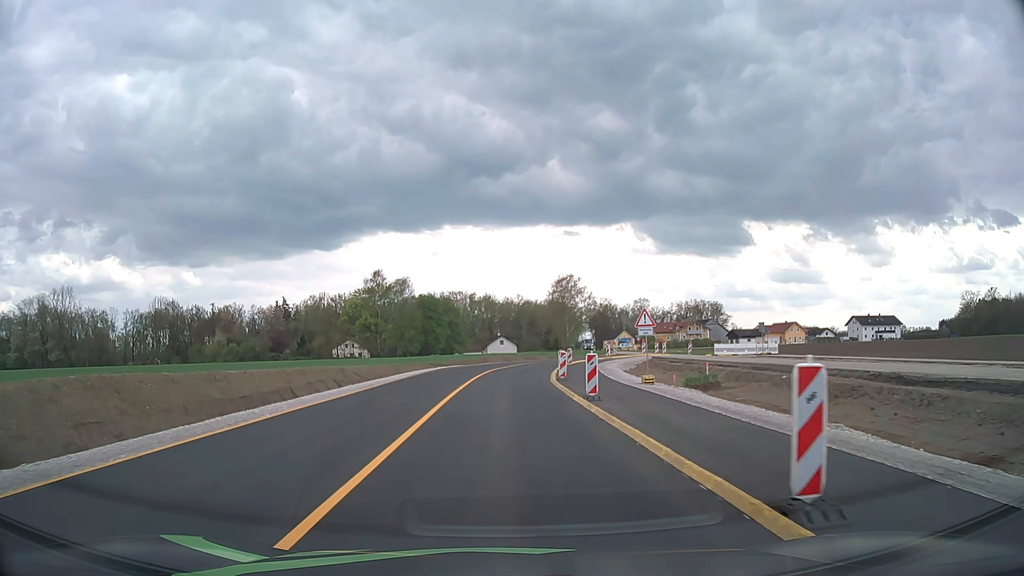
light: Day
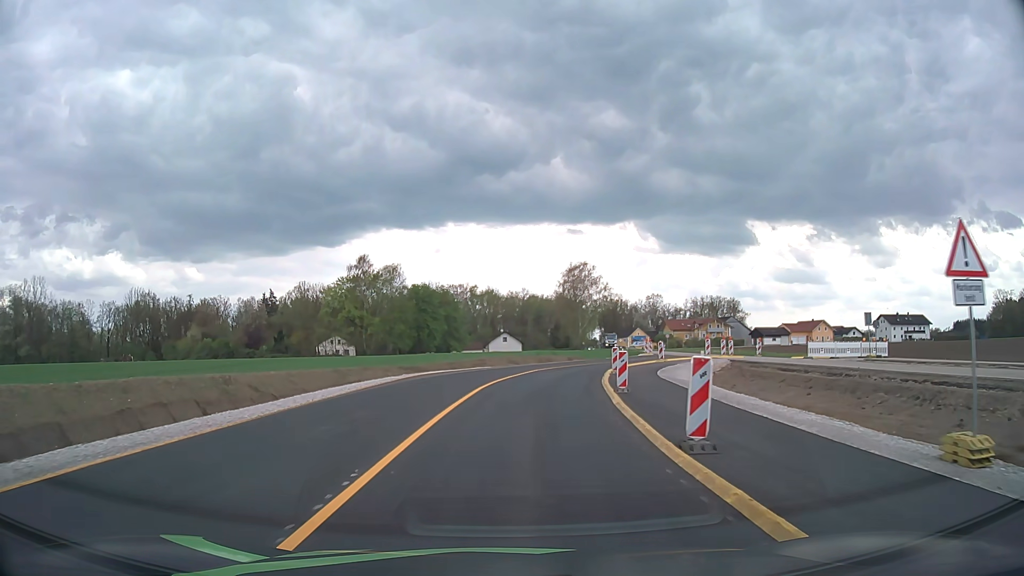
(-0.2, +19.6) m; -1°
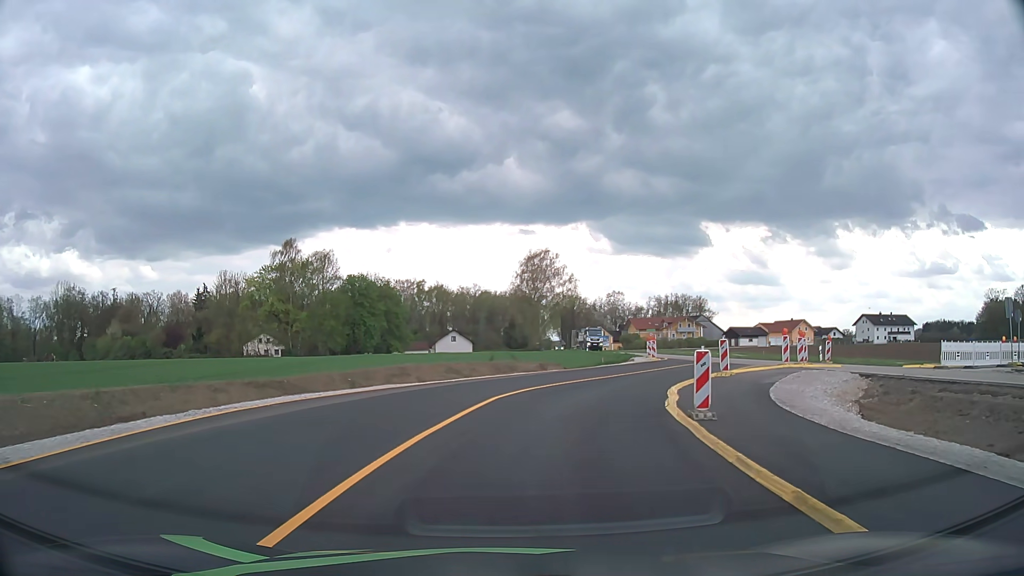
(+0.6, +19.1) m; +4°
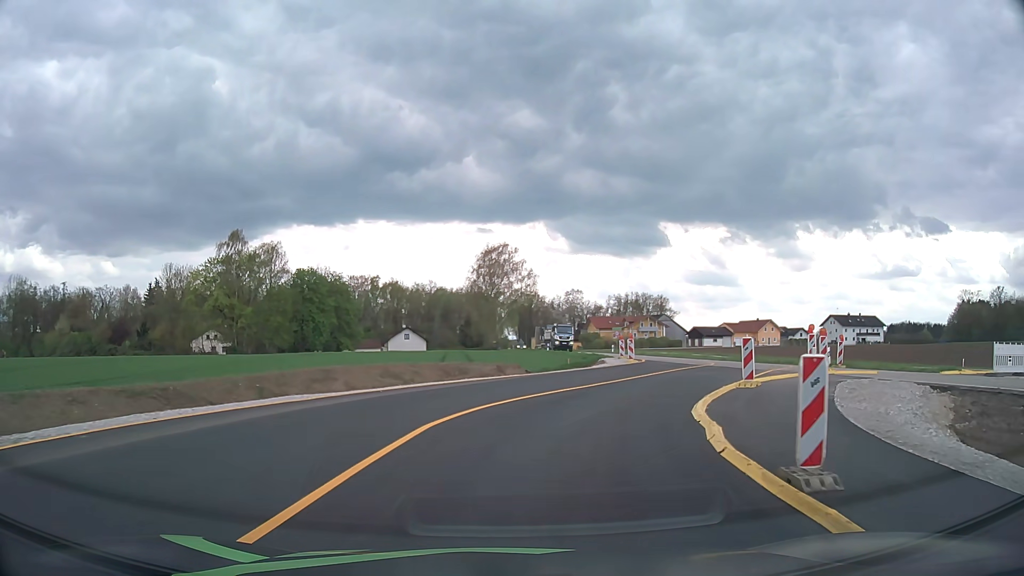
(+0.2, +6.0) m; +3°
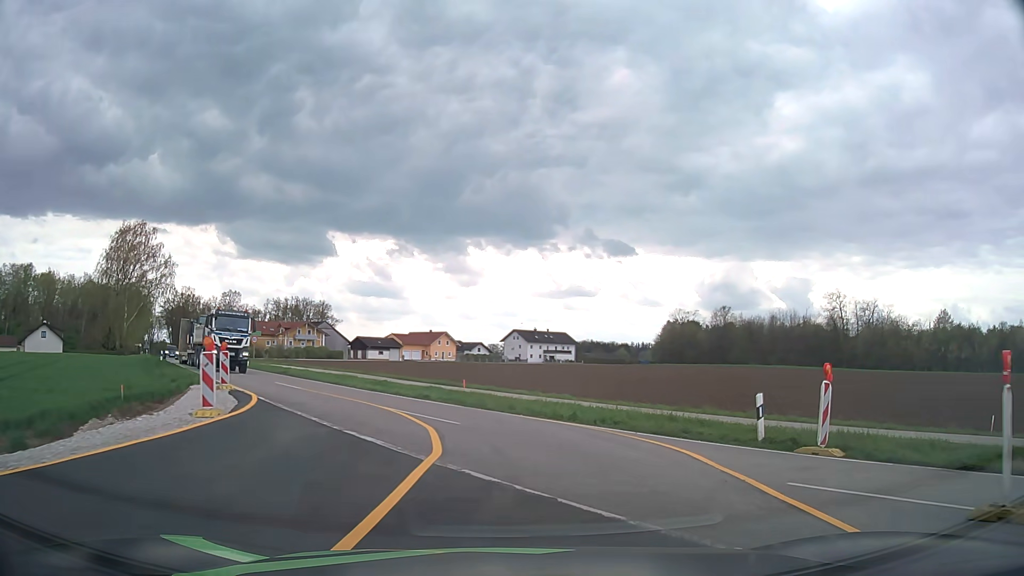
(+4.7, +21.0) m; +29°
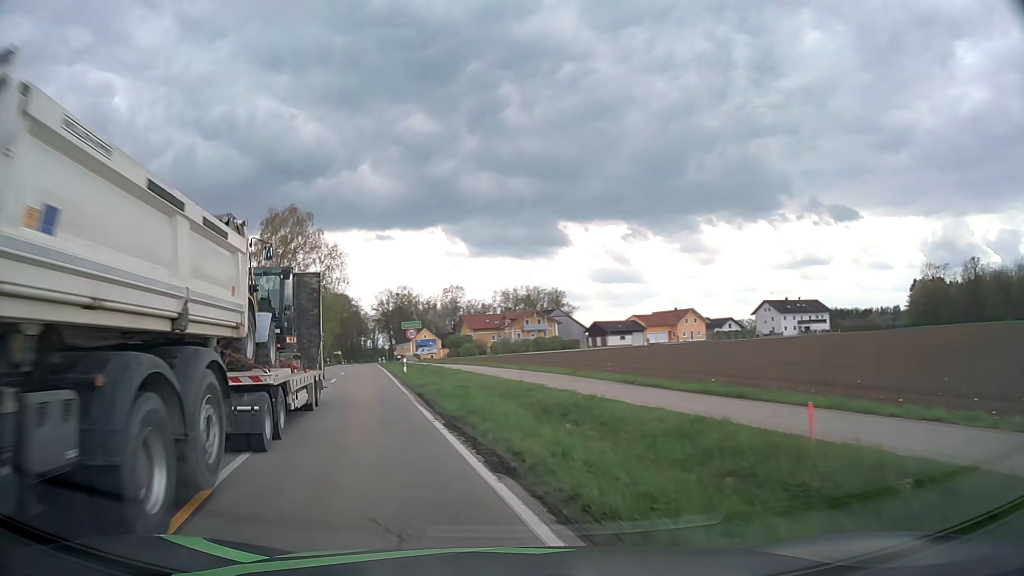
(-1.6, +19.1) m; -20°
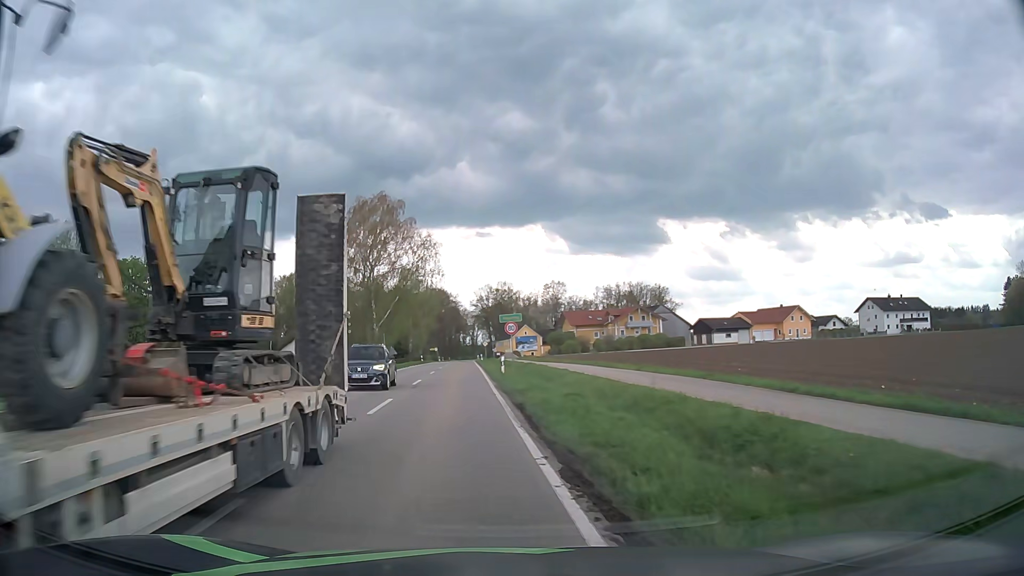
(-0.4, +5.1) m; -9°
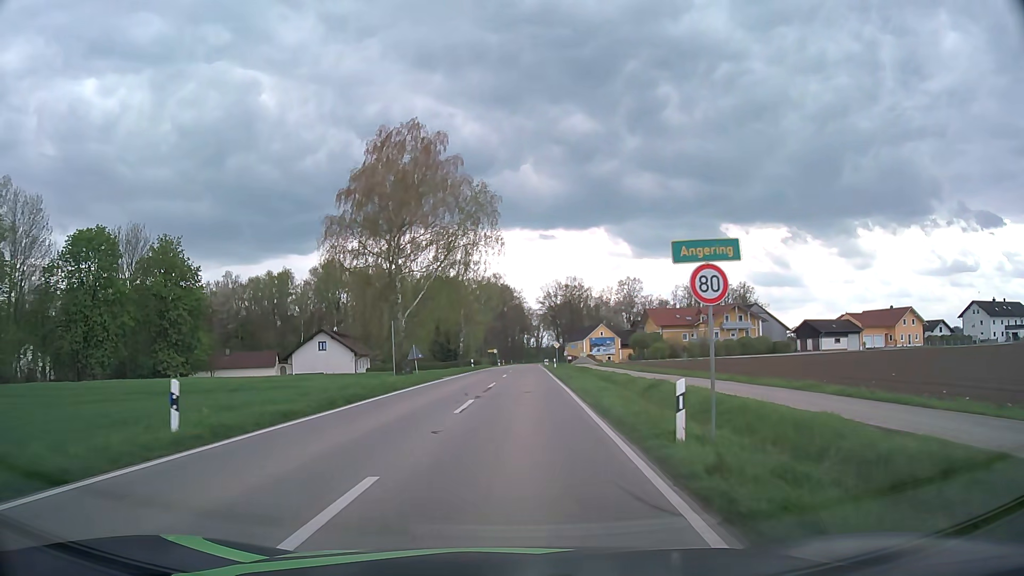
(-1.9, +23.2) m; -6°
(0, +10) (0, +20) (+1, +30) (+1, +40) (+1, +50) (+2, +60) (+2, +70) (+2, +80) (+3, +90) (+3, +100) m
